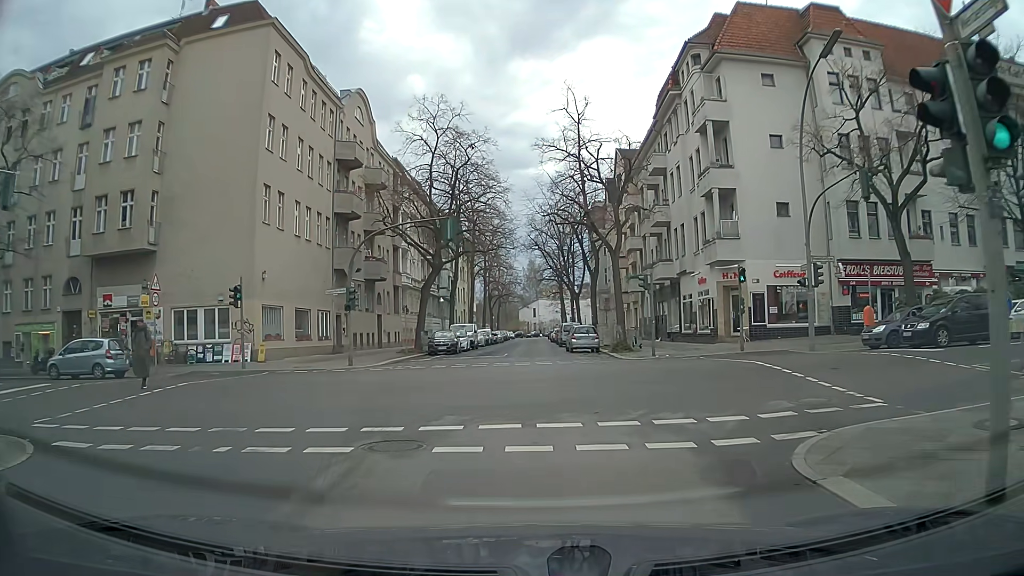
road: residential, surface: asphalt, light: Day
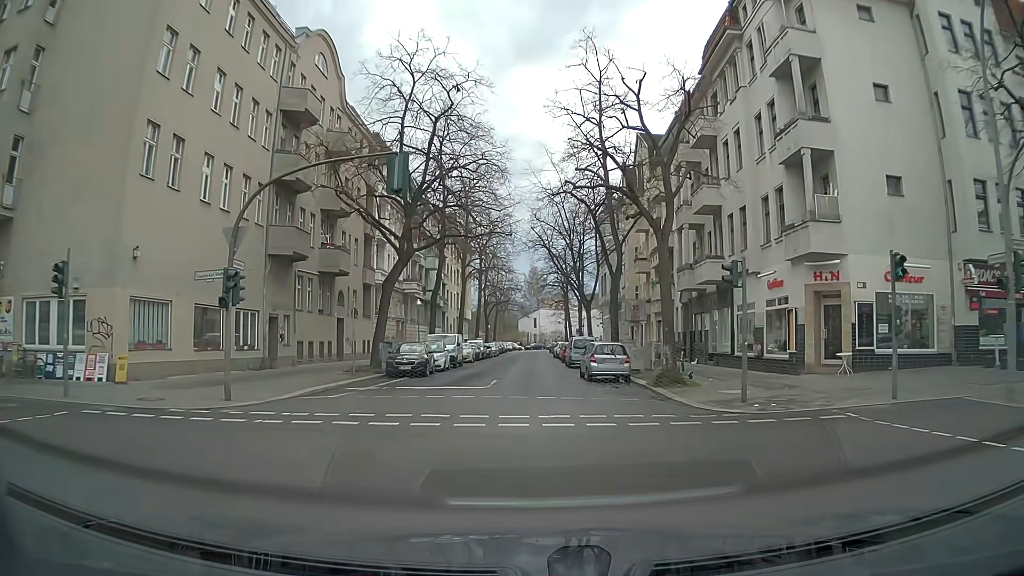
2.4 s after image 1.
(0.0, +11.8) m; 0°
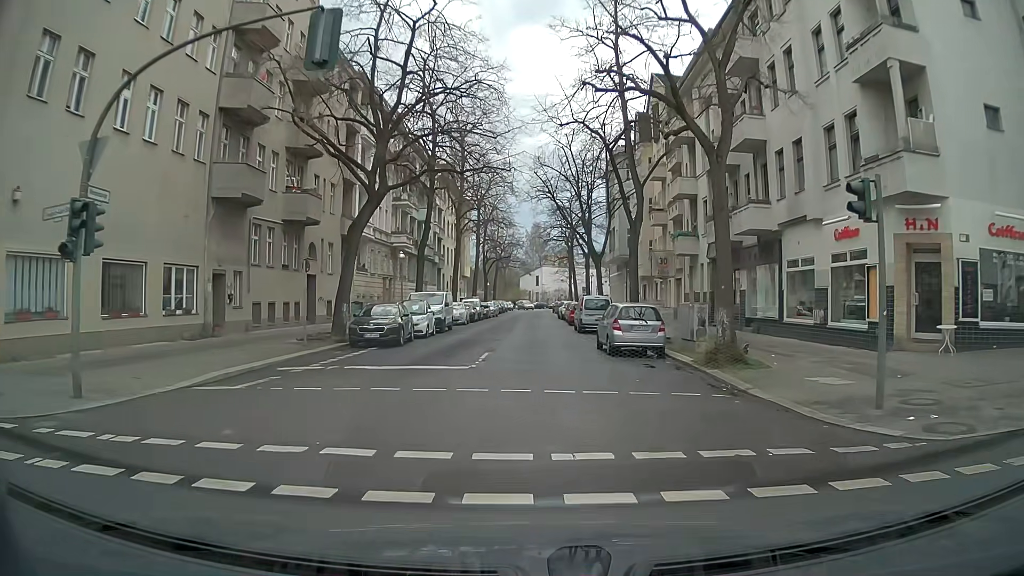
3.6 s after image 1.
(0.0, +6.3) m; 0°
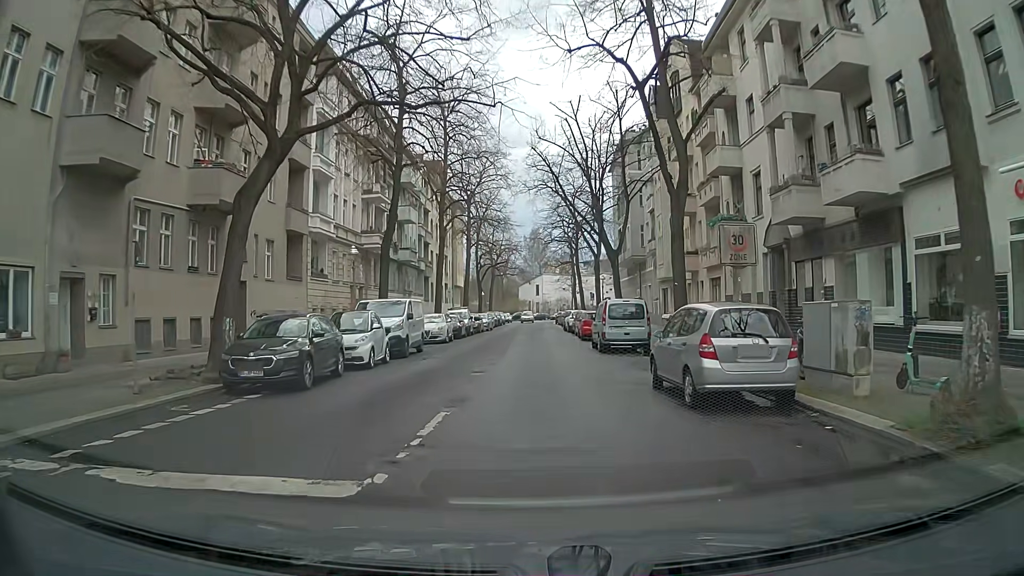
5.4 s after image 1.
(0.0, +9.9) m; 0°
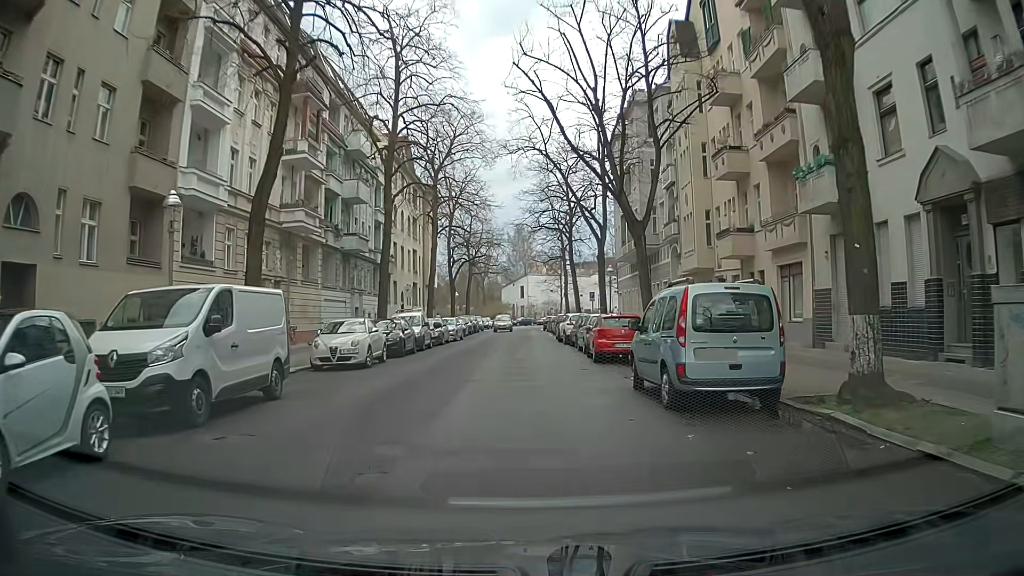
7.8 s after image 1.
(+0.2, +13.3) m; +1°
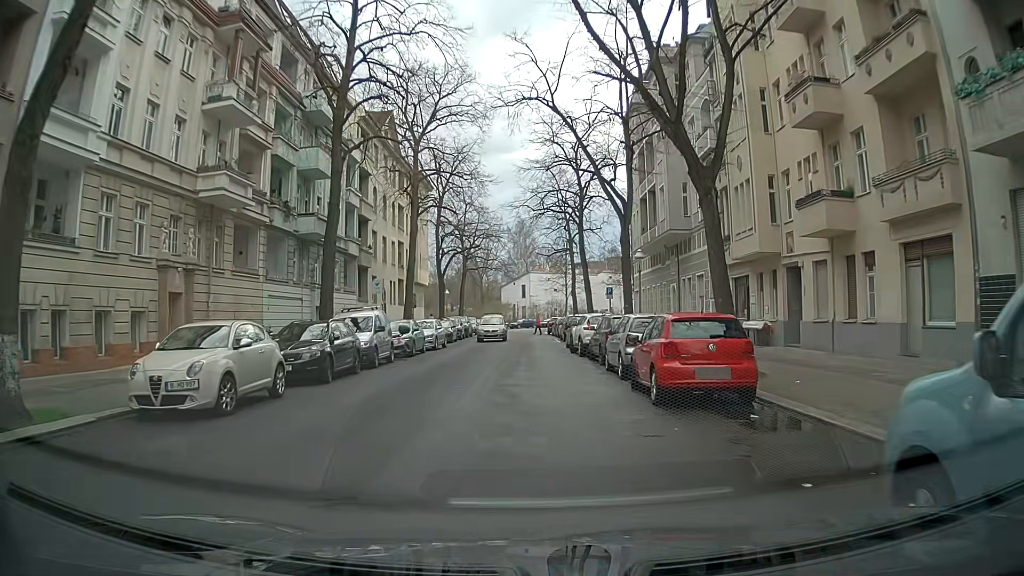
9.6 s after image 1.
(0.0, +9.5) m; 0°
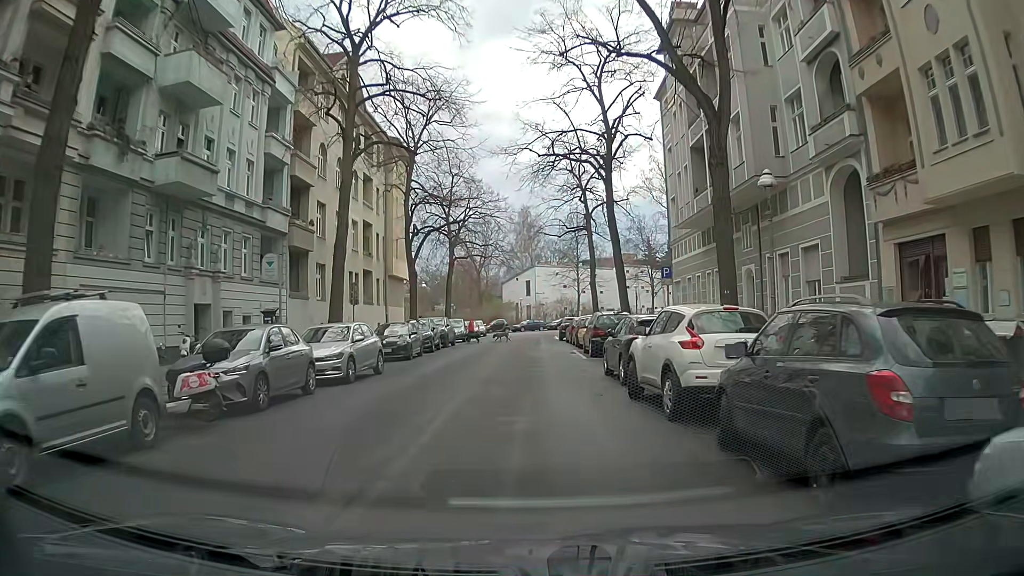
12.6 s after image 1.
(0.0, +15.4) m; 0°
